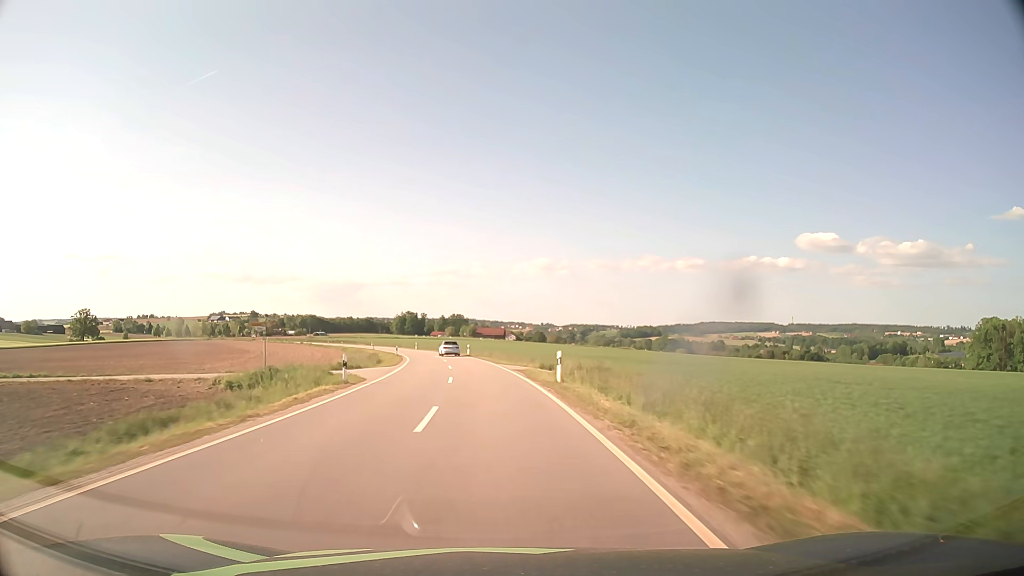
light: Day
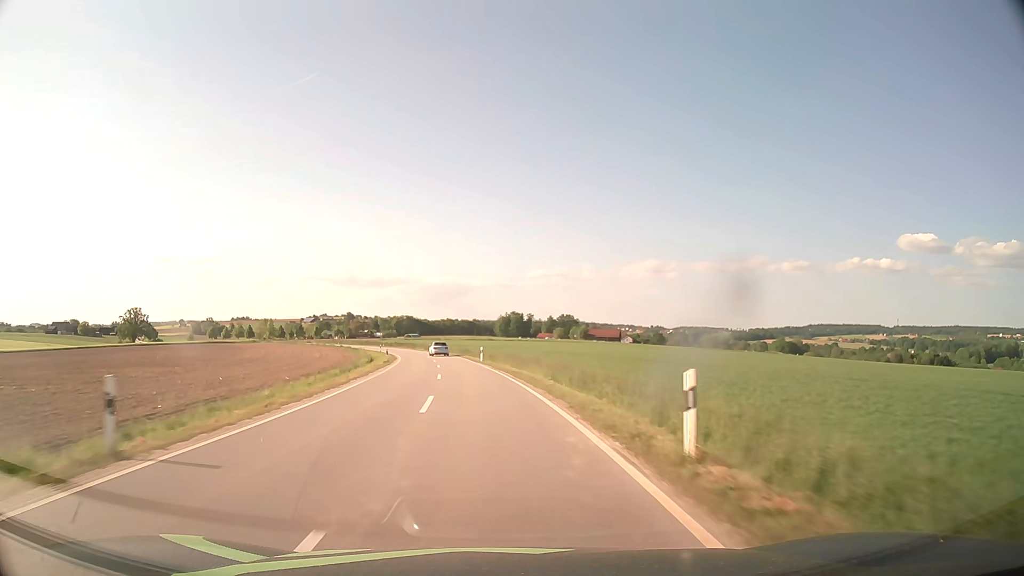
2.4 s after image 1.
(-4.5, +57.9) m; -9°
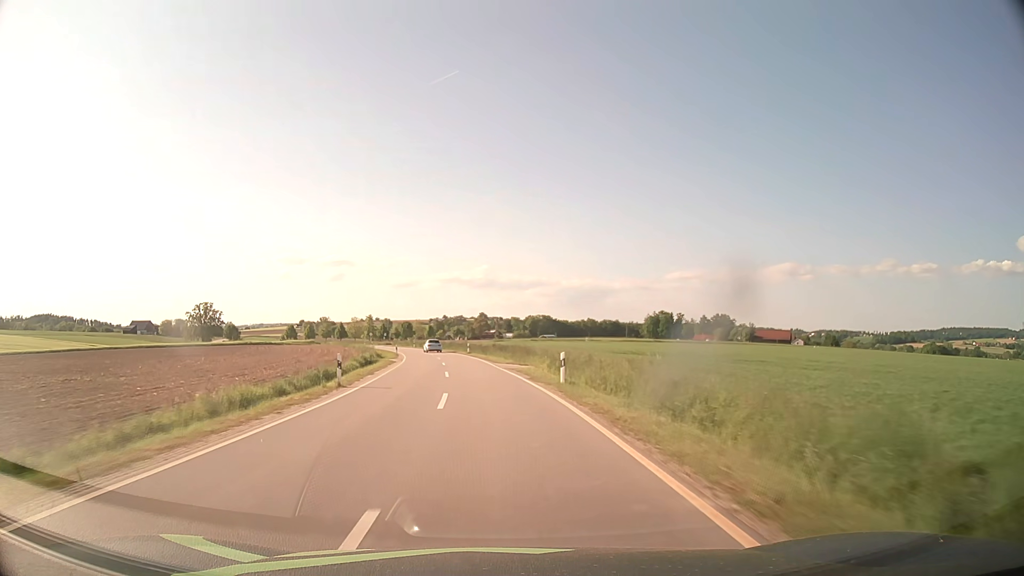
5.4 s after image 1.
(-7.9, +72.0) m; -12°
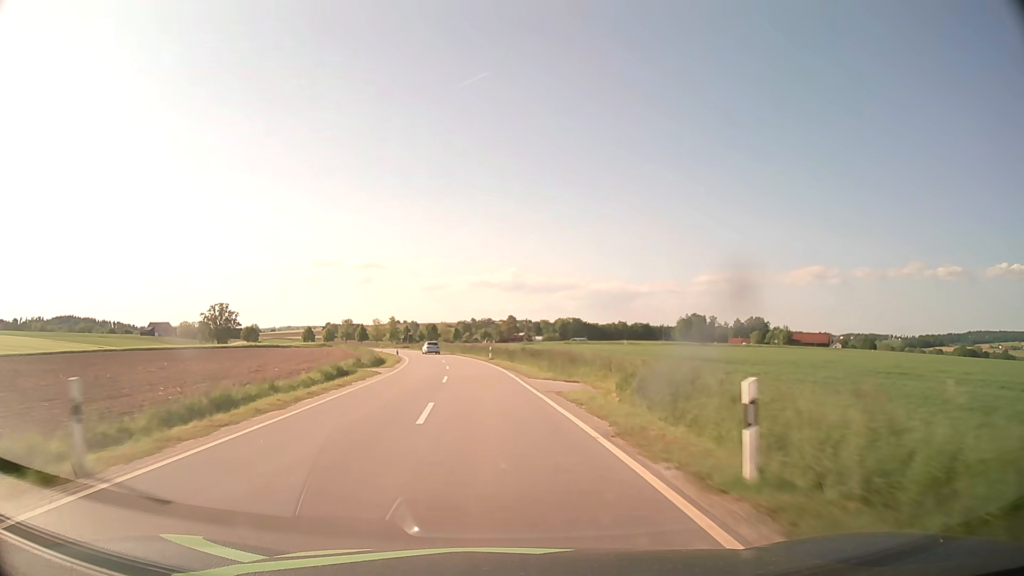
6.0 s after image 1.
(-0.3, +14.5) m; -2°
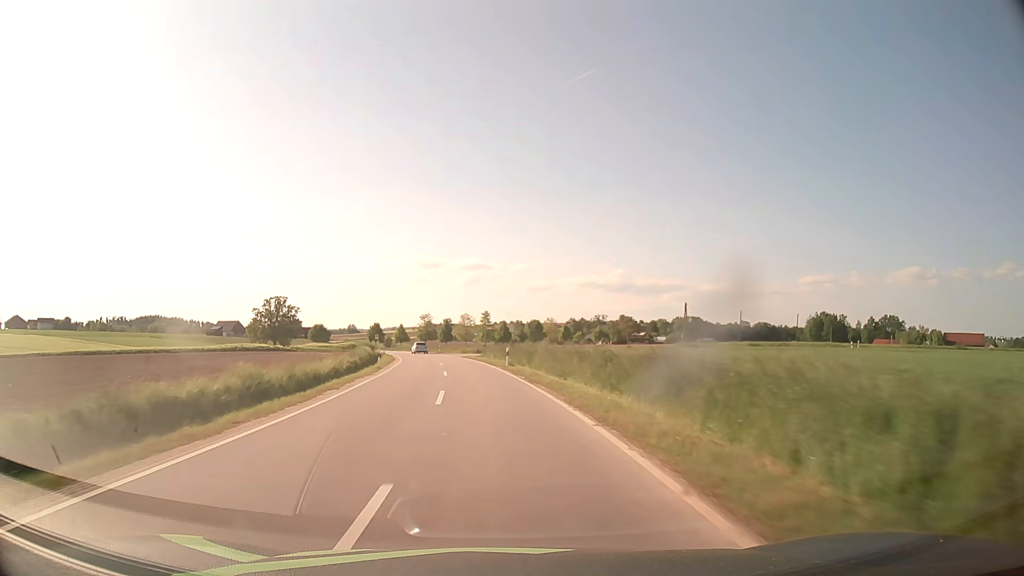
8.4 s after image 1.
(-4.6, +57.4) m; -9°
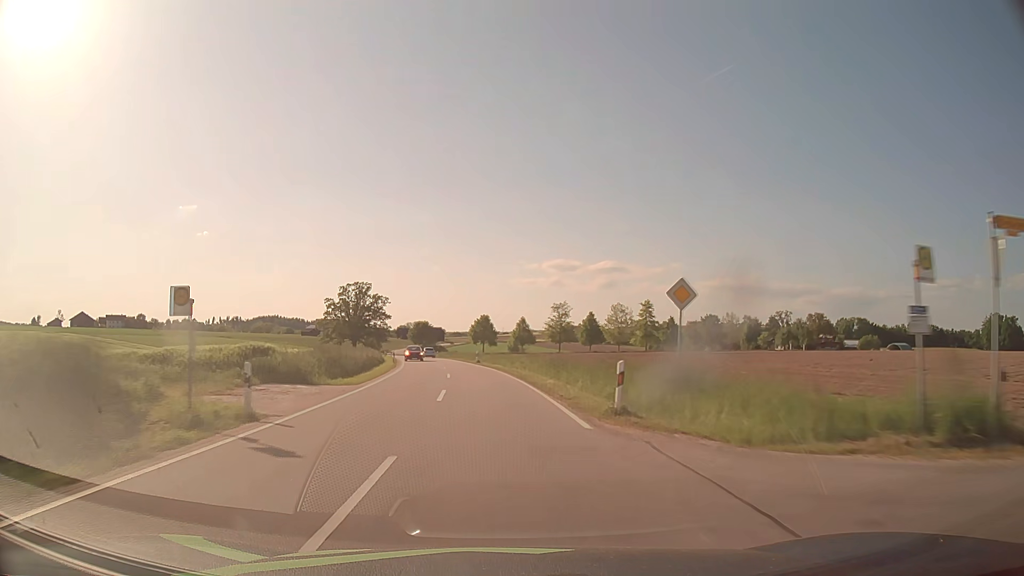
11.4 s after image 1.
(-7.8, +70.9) m; -12°
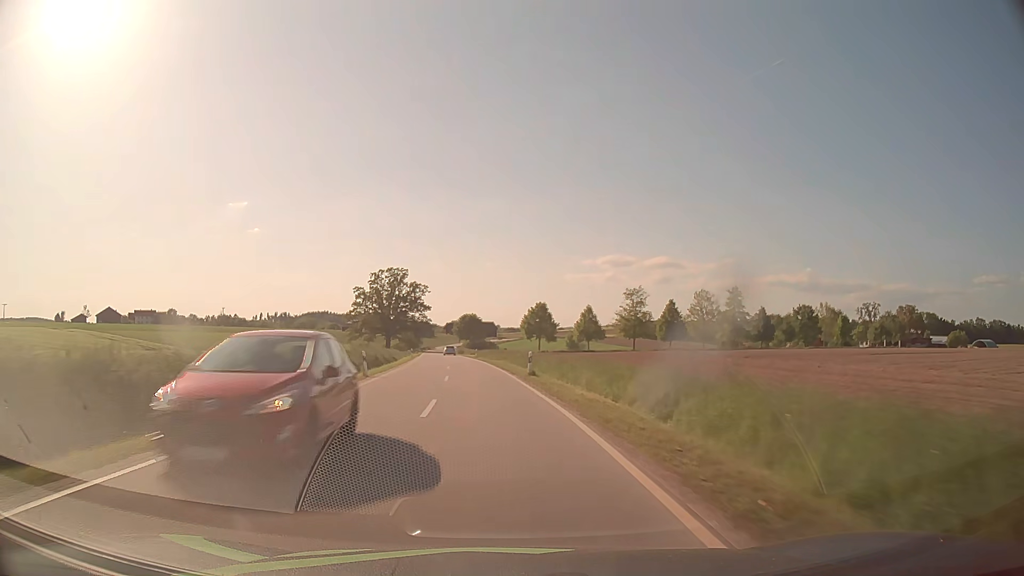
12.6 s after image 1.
(-1.1, +28.4) m; -4°
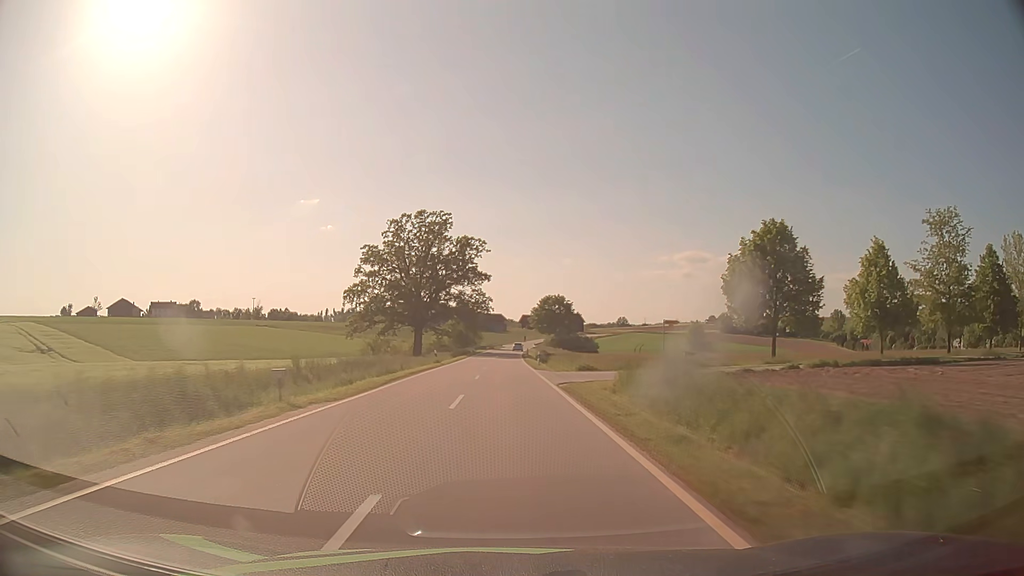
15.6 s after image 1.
(-5.6, +71.0) m; -7°
(0, +10) (0, +20) (0, +30) (0, +40) (0, +50) (0, +60) (0, +70) (0, +80) (+1, +90) (+1, +100) m
